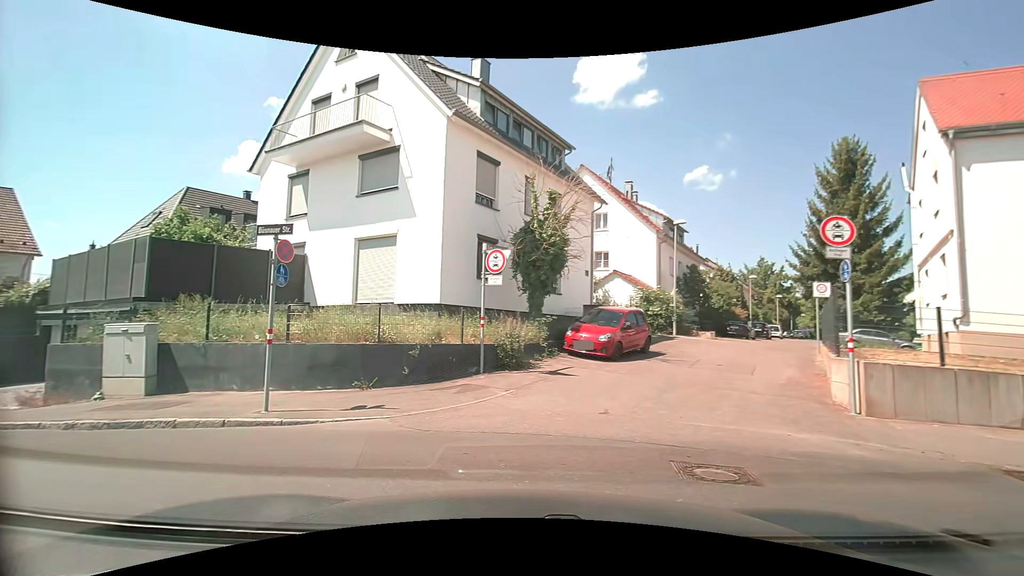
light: Day
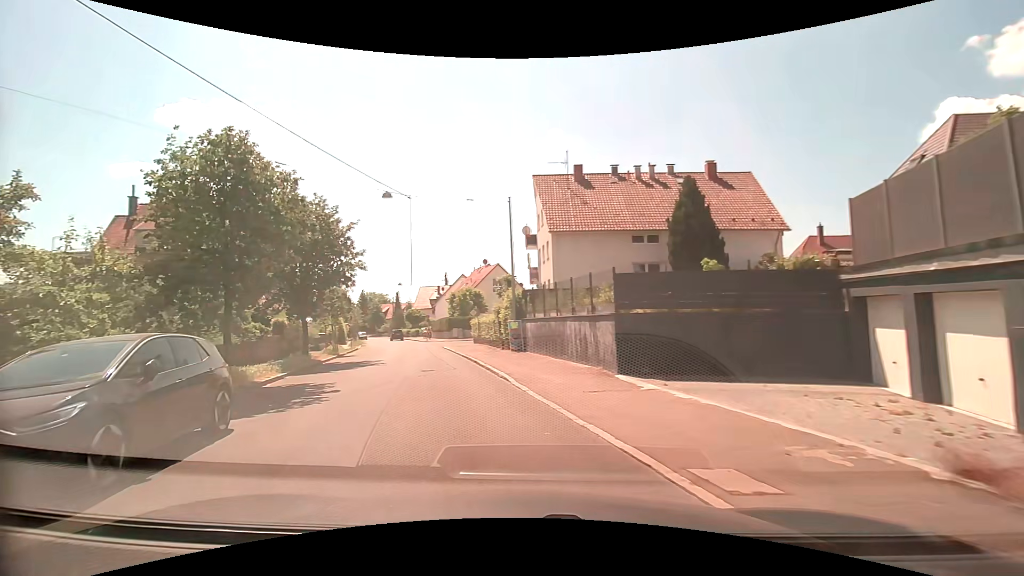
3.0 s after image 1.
(-7.6, +7.5) m; -75°
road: residential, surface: asphalt
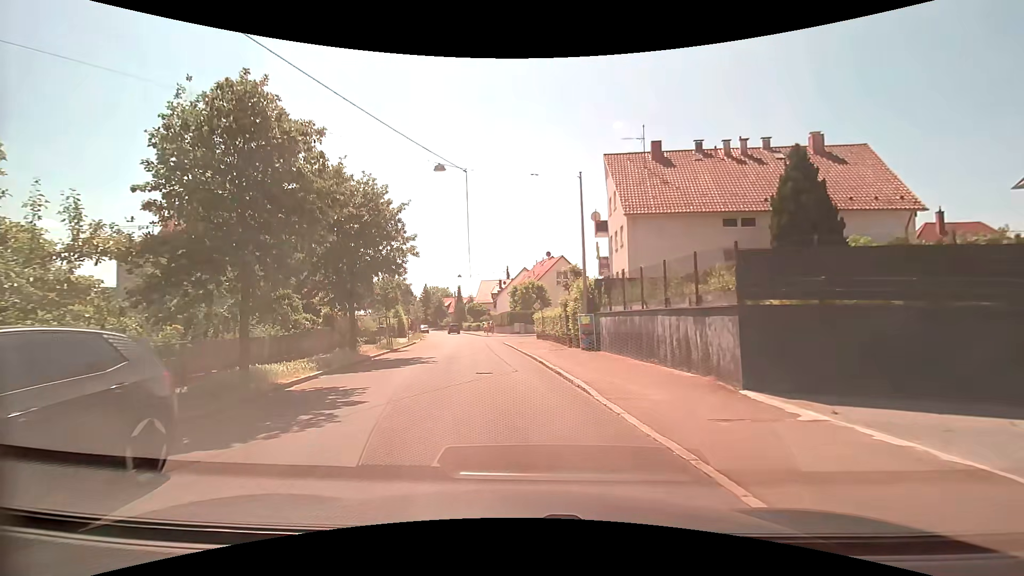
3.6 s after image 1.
(-0.3, +3.4) m; -8°
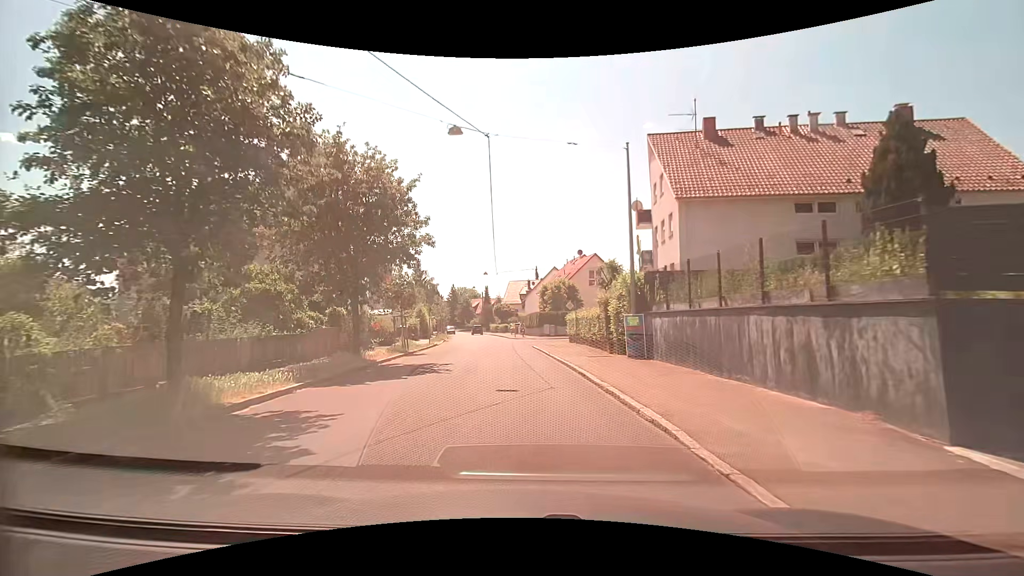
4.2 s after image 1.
(-0.1, +3.8) m; -3°
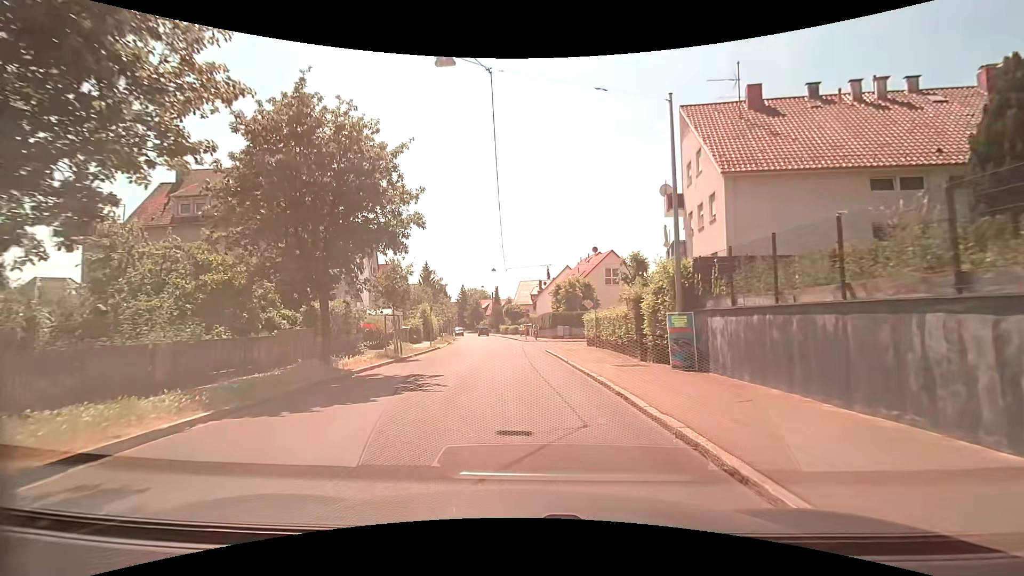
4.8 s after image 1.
(0.0, +4.2) m; -1°
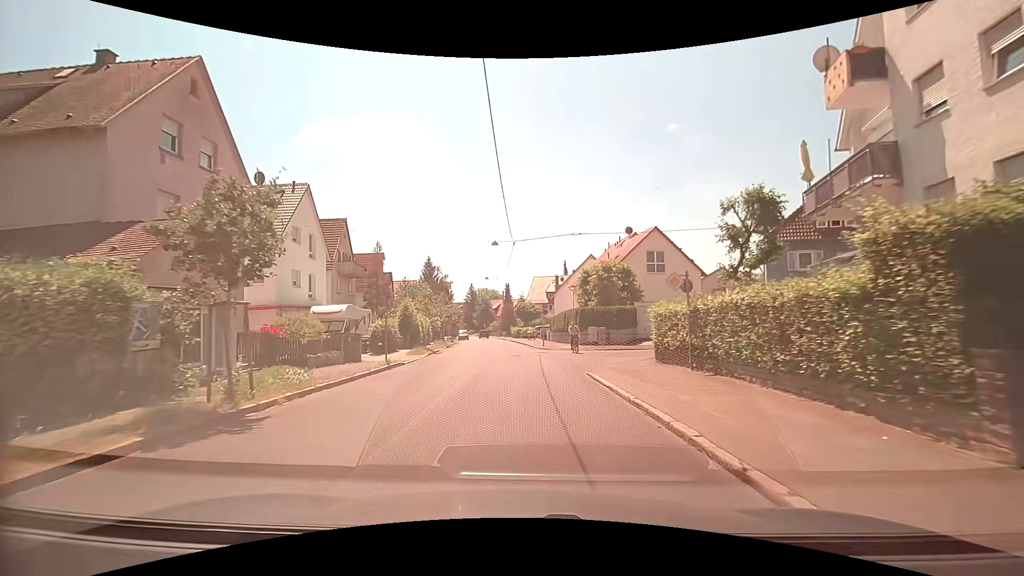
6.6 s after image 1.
(-0.2, +15.0) m; -1°
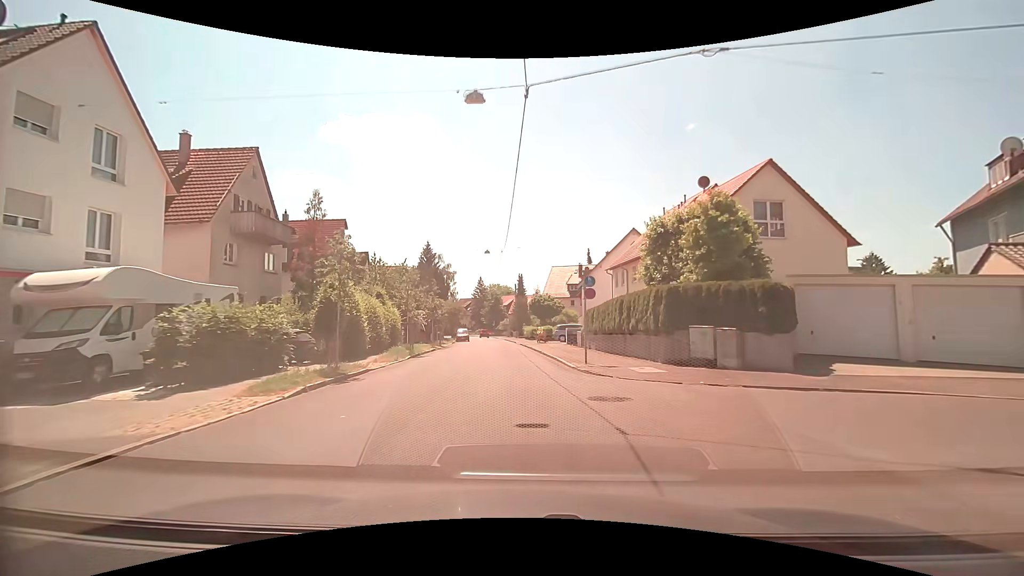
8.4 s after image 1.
(-0.4, +19.2) m; -2°
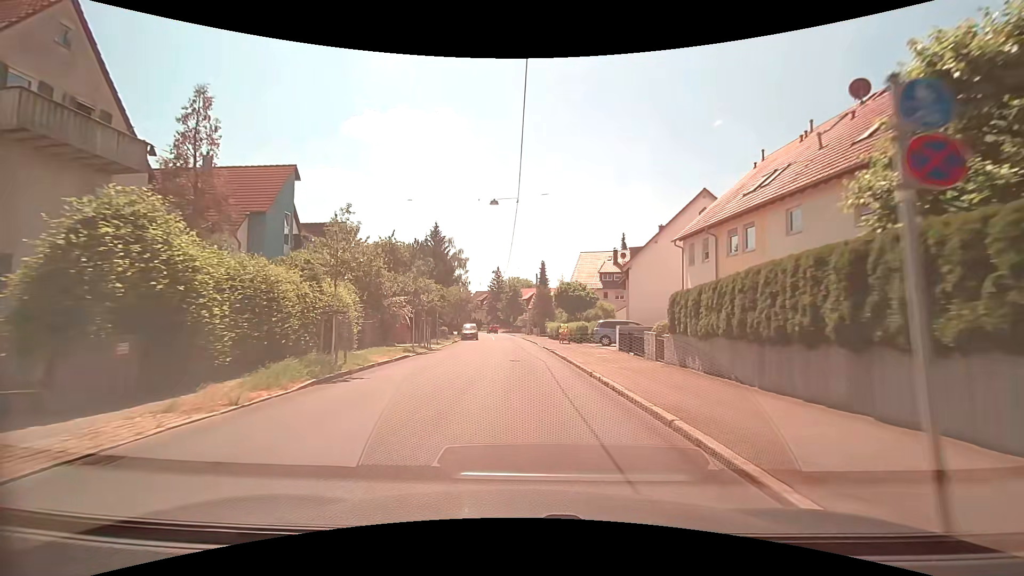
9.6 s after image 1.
(-0.3, +14.4) m; -2°
(0, +10) (0, +20) (0, +30) (-1, +40) (-1, +50) (-2, +60) (-3, +70) (-3, +80) (-4, +90) (-5, +100) m
